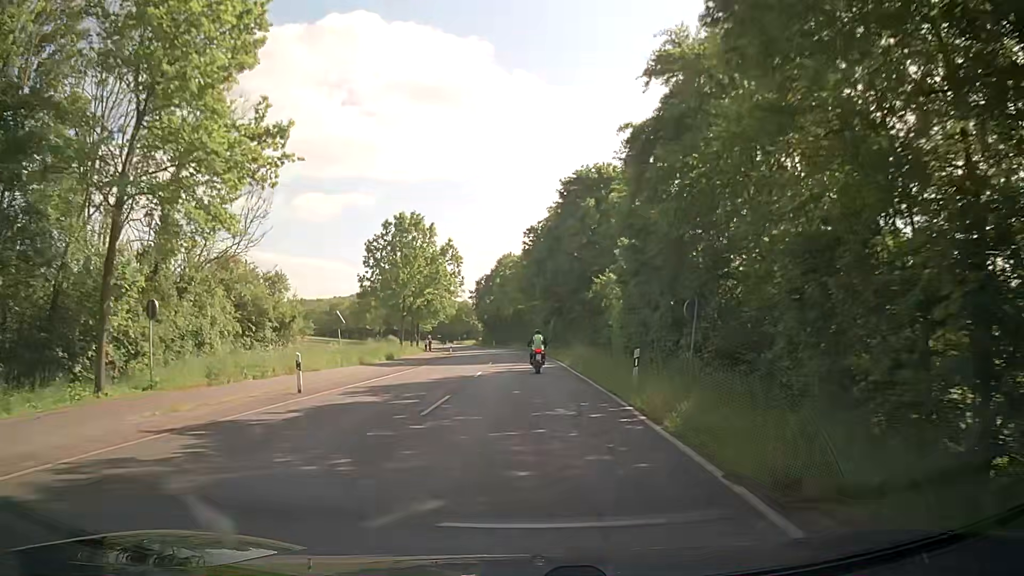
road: secondary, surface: asphalt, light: Day
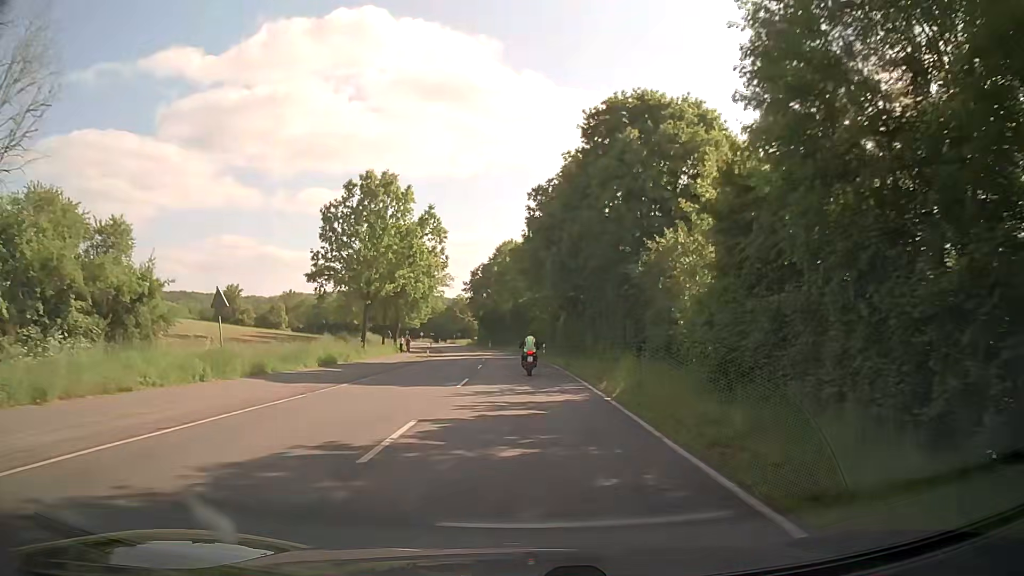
(0.0, +16.7) m; 0°
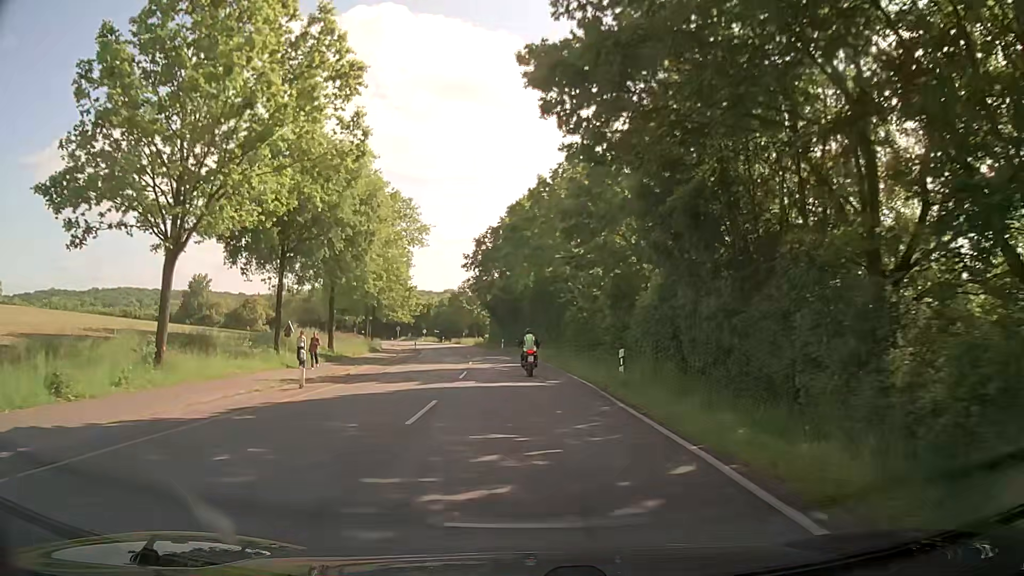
(-0.4, +33.0) m; -2°
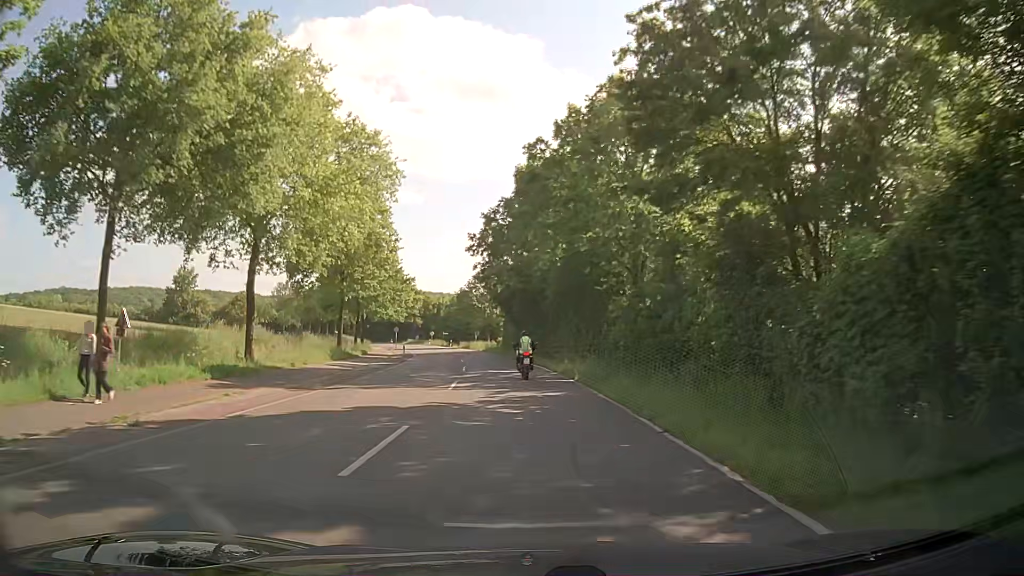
(-0.2, +16.2) m; -2°
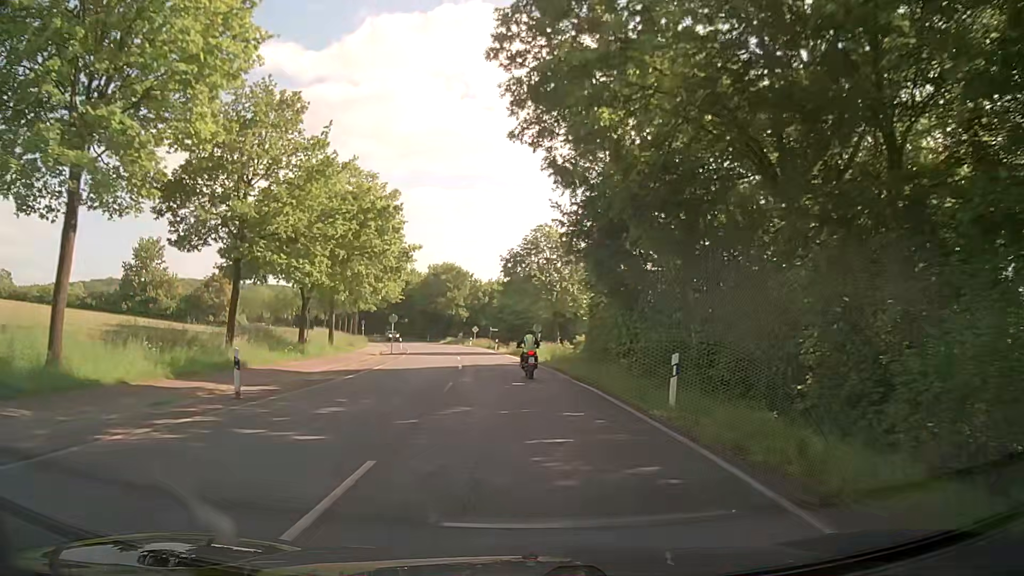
(-1.8, +39.9) m; -5°
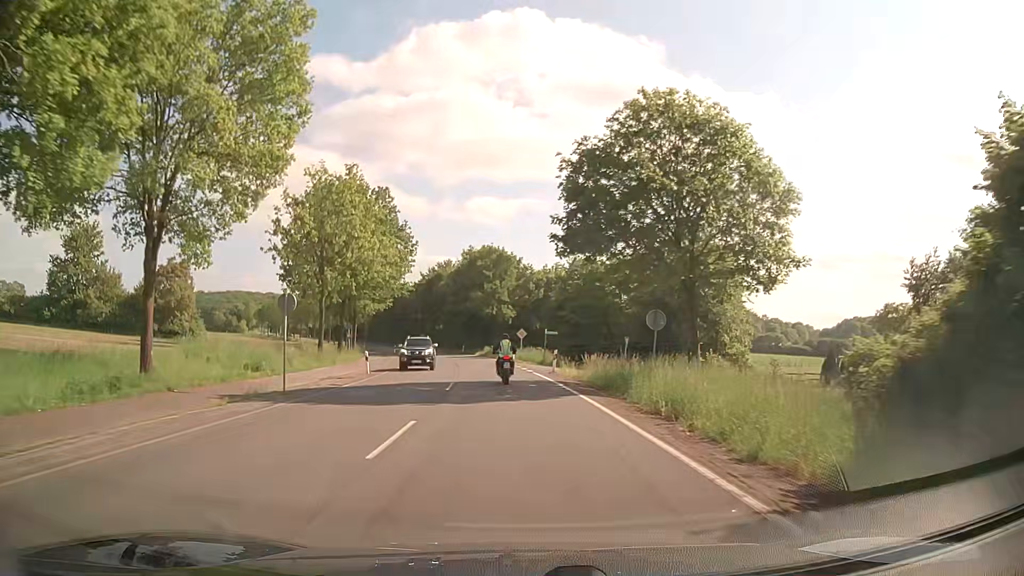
(-1.3, +31.6) m; -6°
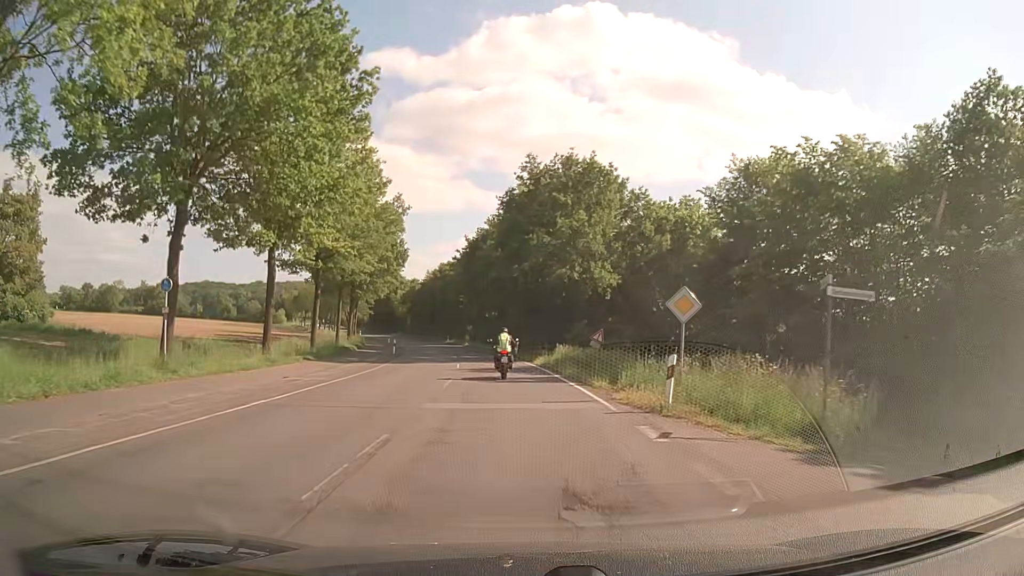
(-1.9, +39.0) m; -6°
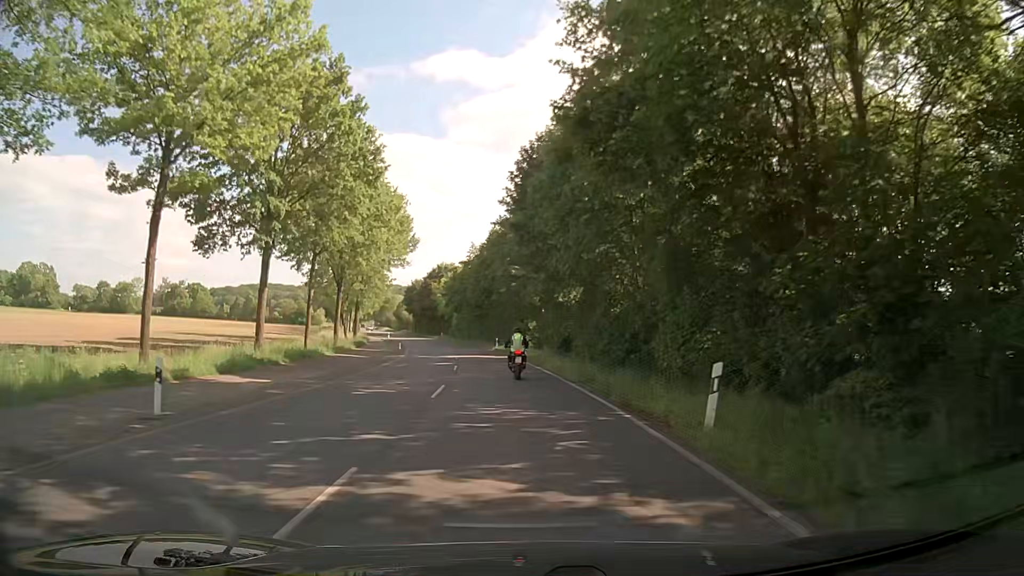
(-2.0, +38.9) m; -6°
(0, +10) (-1, +20) (-1, +30) (-2, +40) (-3, +50) (-5, +60) (-7, +70) (-9, +79) (-11, +89) (-13, +99) m
